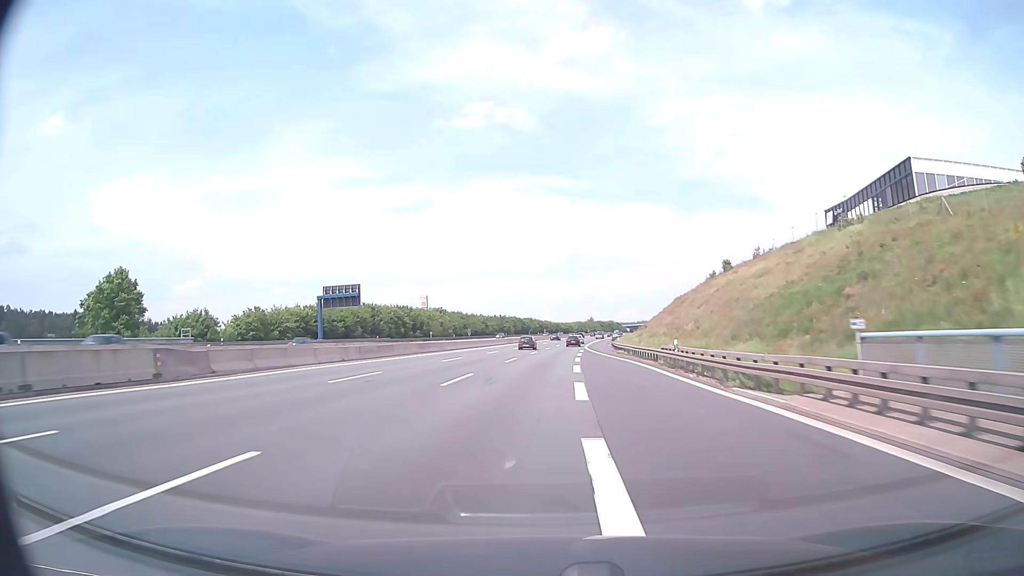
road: motorway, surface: asphalt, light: Day
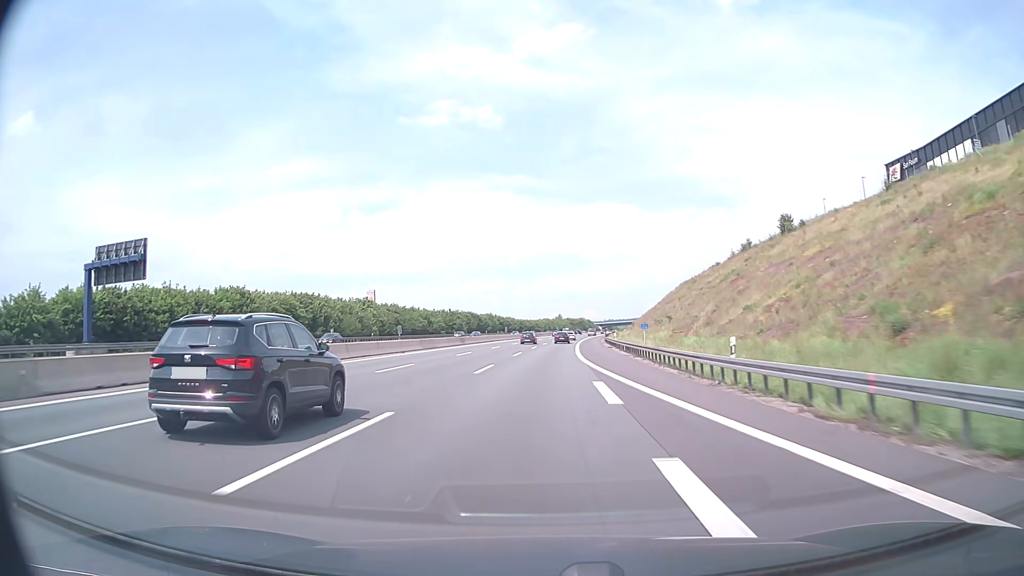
(+1.5, +49.9) m; +3°
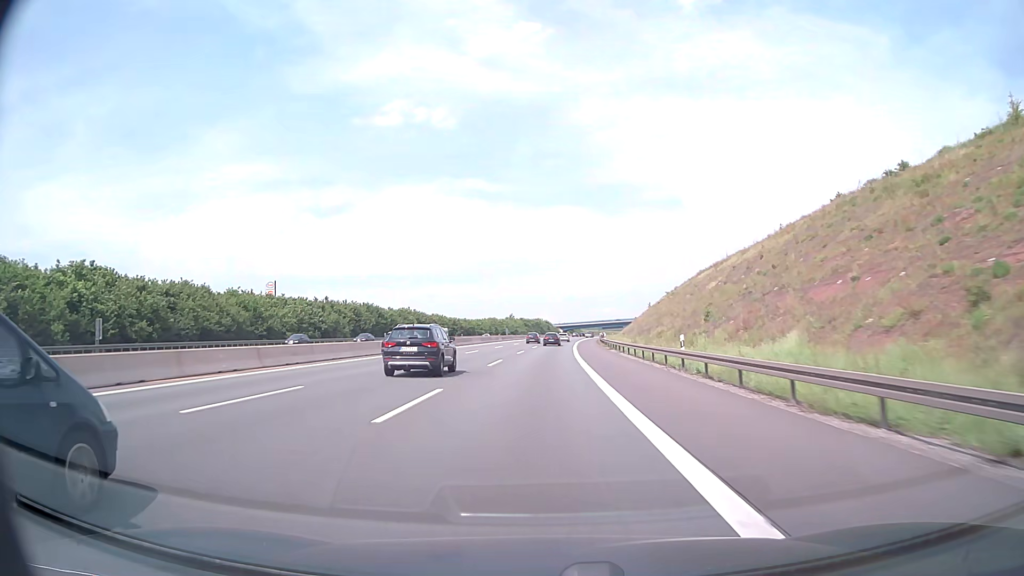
(+3.1, +85.3) m; +4°
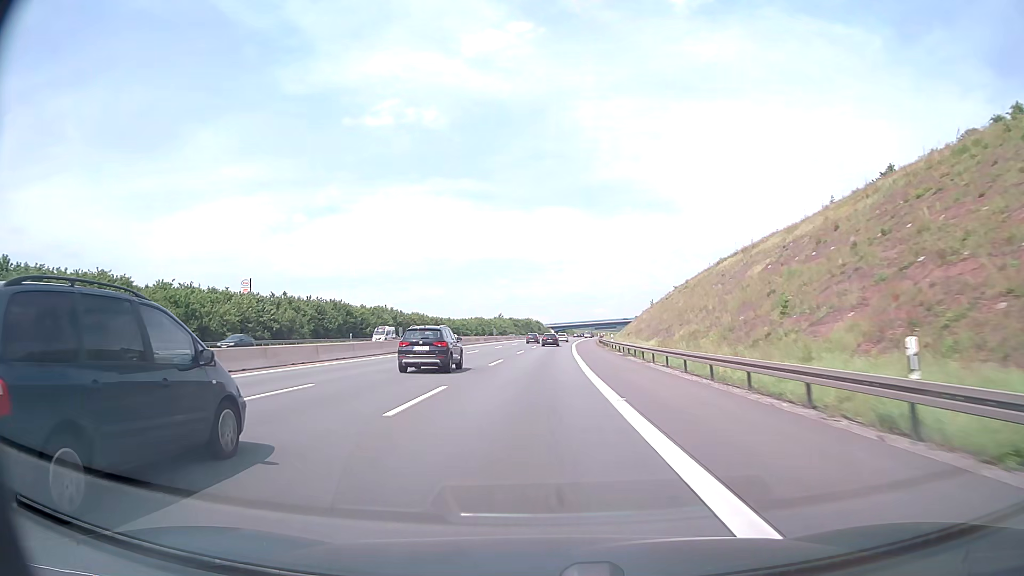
(+0.1, +17.0) m; +1°
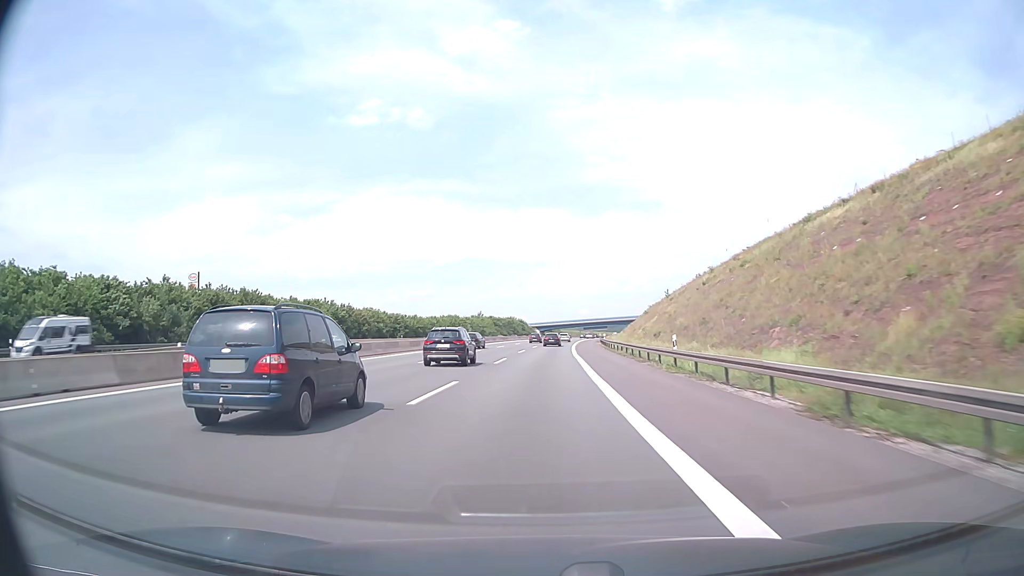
(+0.4, +34.2) m; +1°
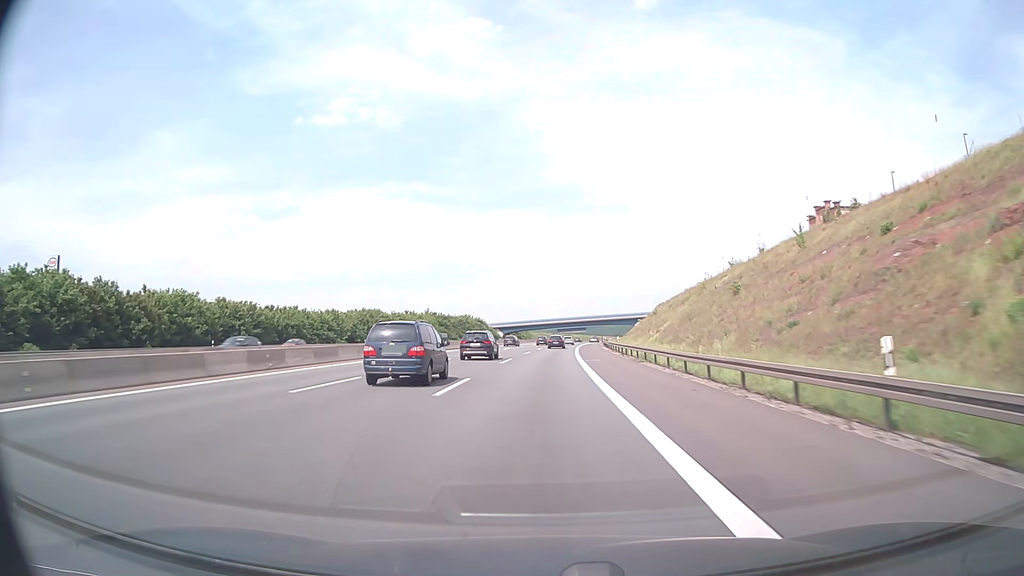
(+1.5, +69.8) m; +3°
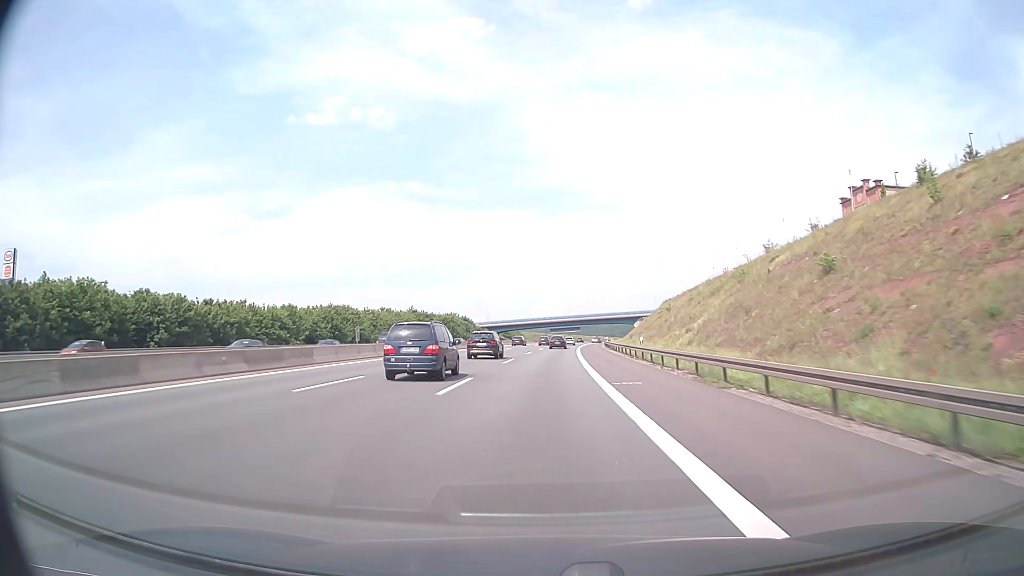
(+0.1, +18.0) m; +1°
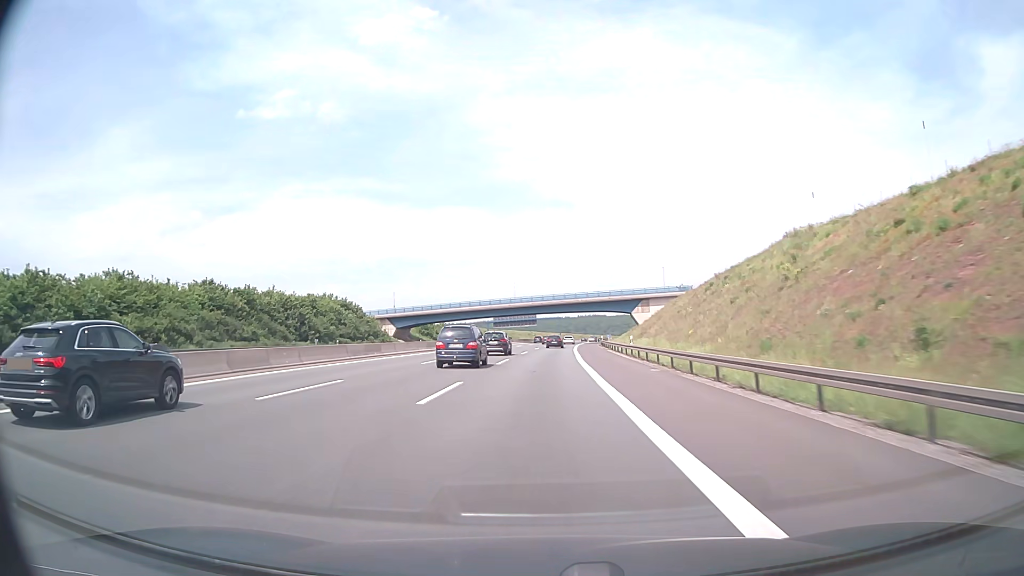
(+3.5, +92.1) m; +4°
(0, +10) (0, +20) (0, +30) (+1, +40) (+1, +50) (+1, +60) (+2, +70) (+2, +80) (+3, +90) (+4, +100) m
